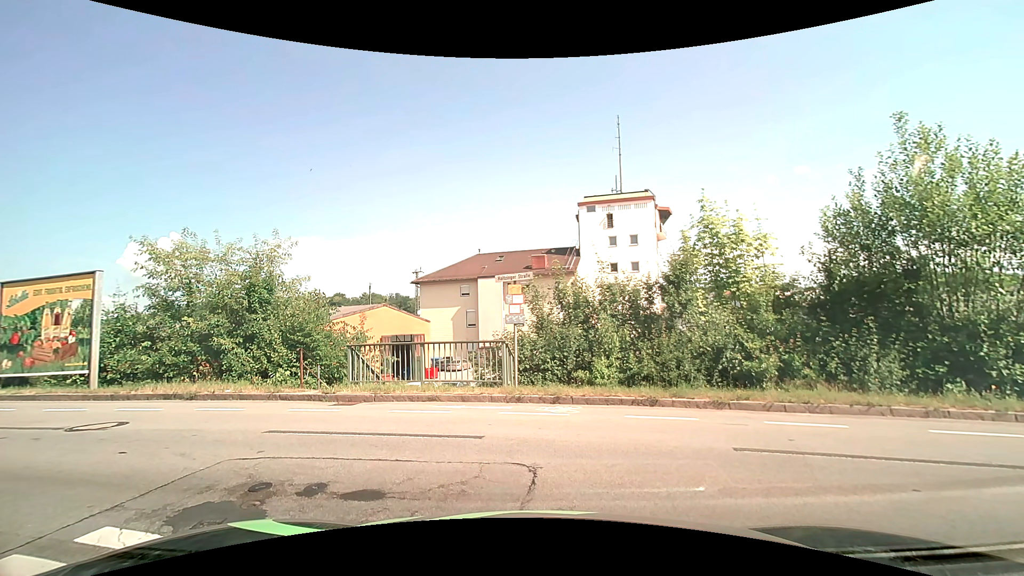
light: Day
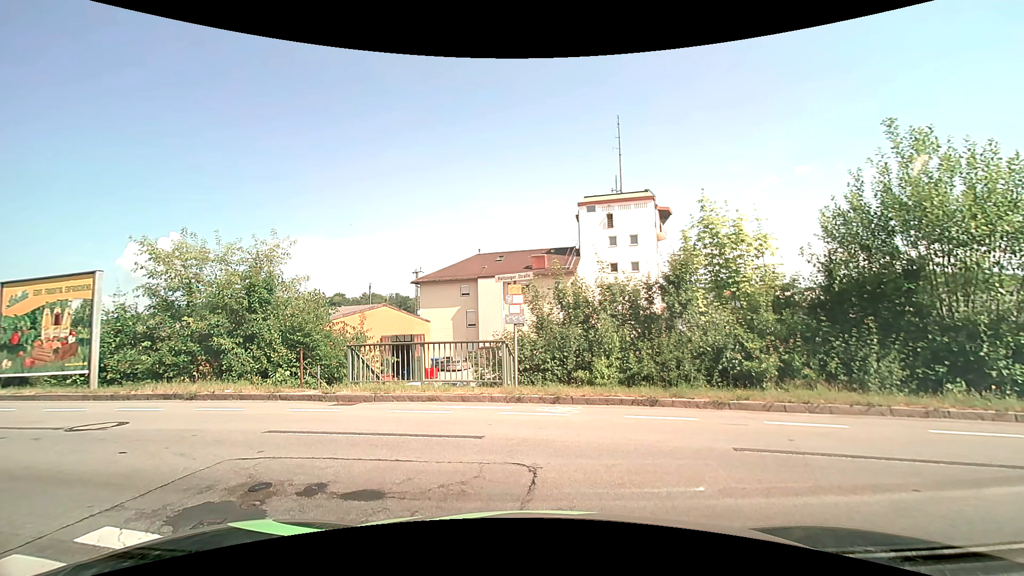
(0.0, 0.0) m; 0°
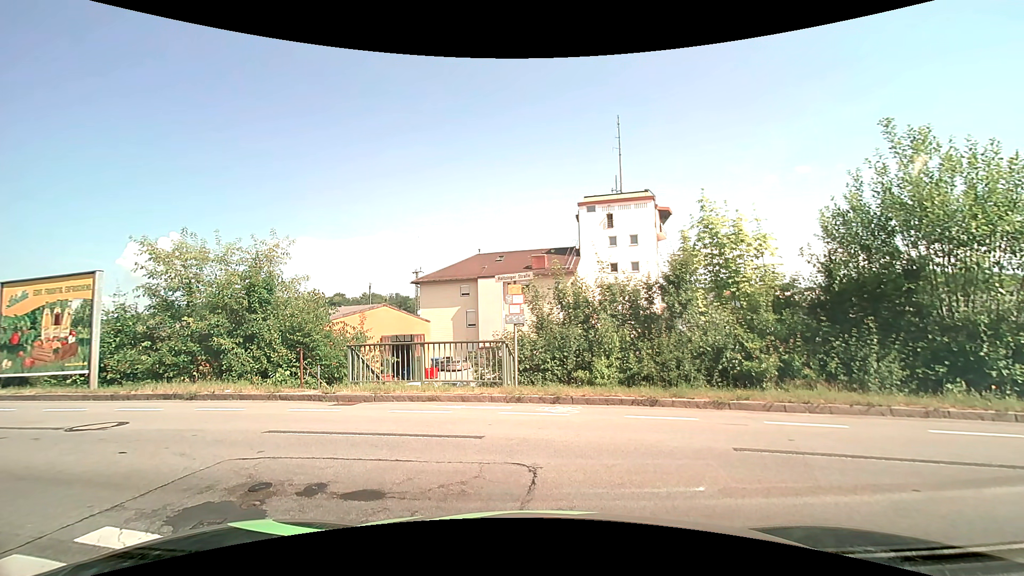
(0.0, 0.0) m; 0°
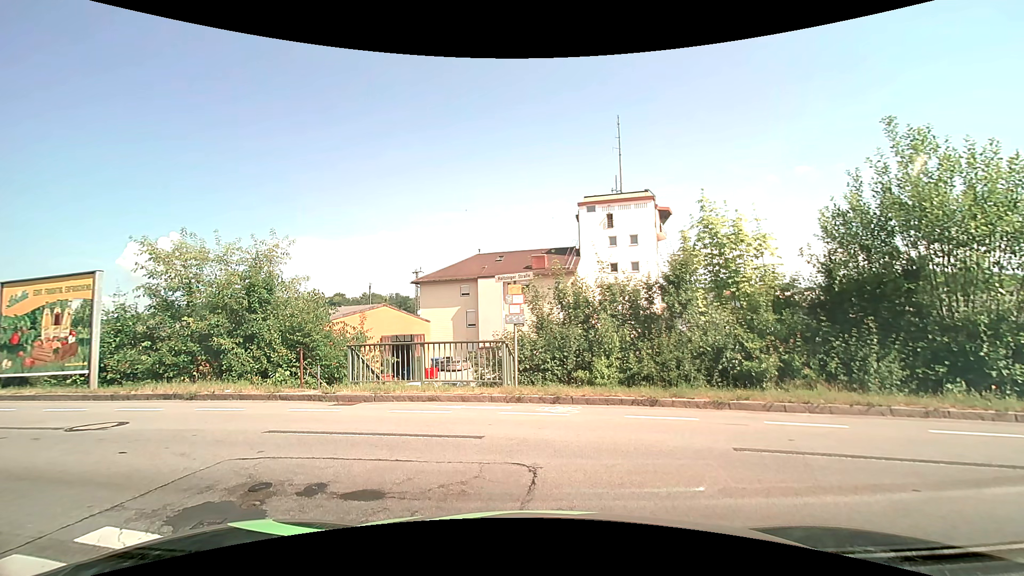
(0.0, 0.0) m; 0°
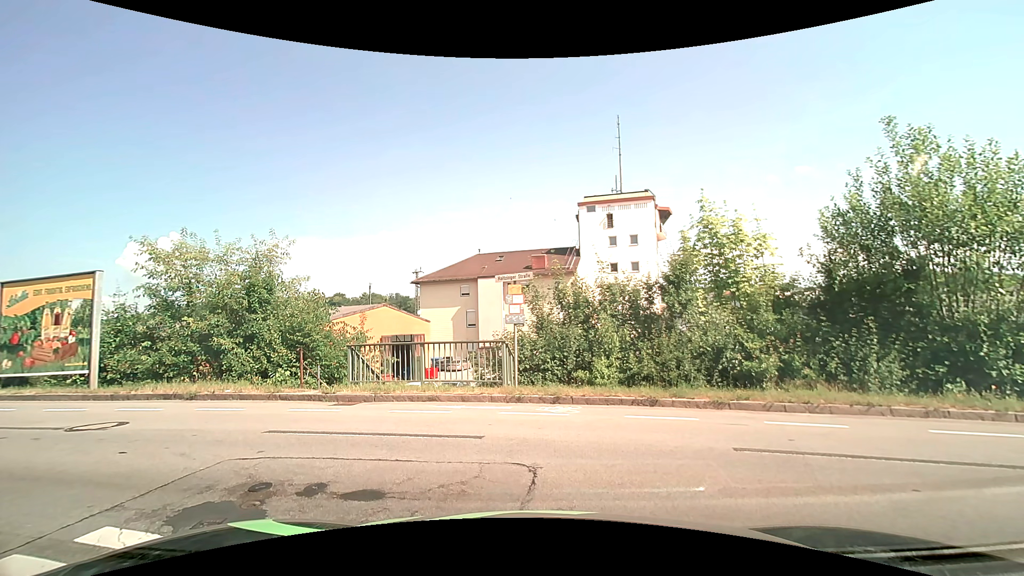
(0.0, 0.0) m; 0°
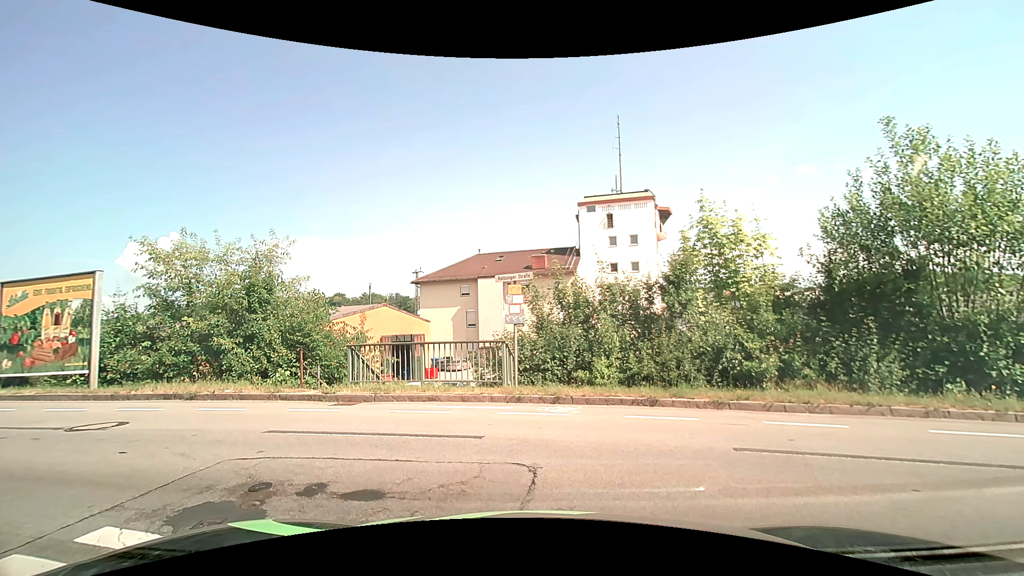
(0.0, 0.0) m; 0°
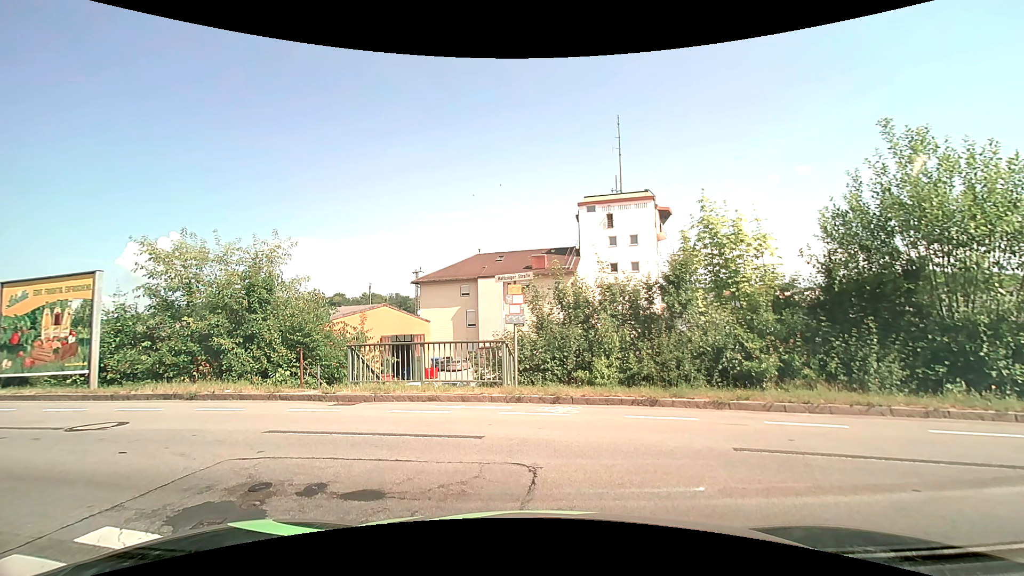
(0.0, 0.0) m; 0°
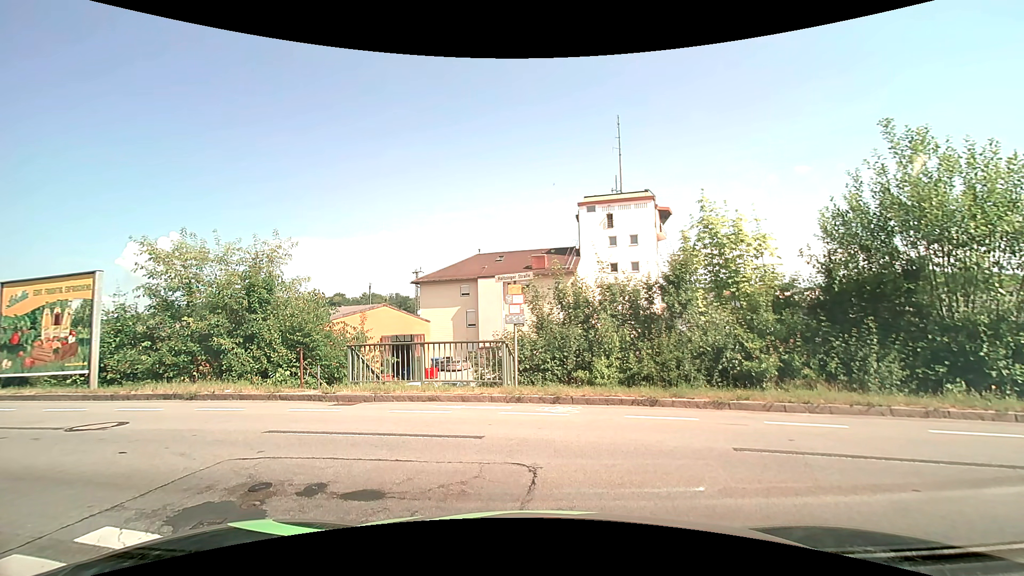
(0.0, 0.0) m; 0°
